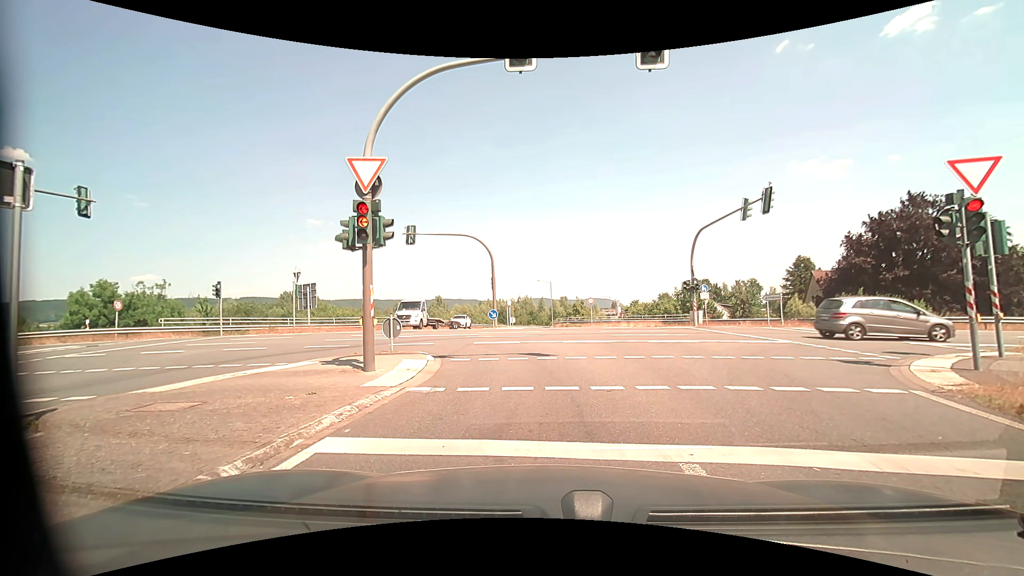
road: motorway_link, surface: asphalt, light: Day
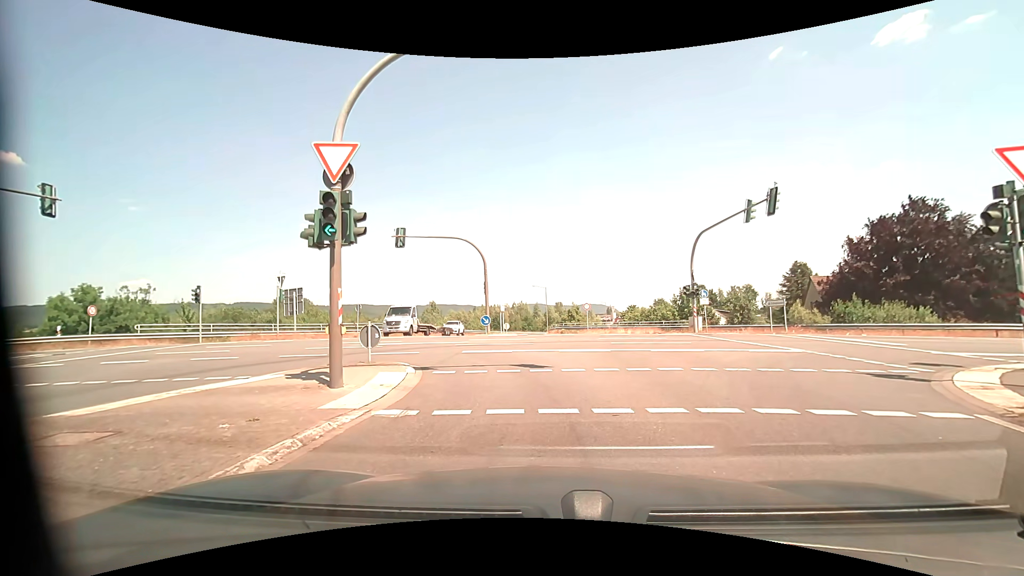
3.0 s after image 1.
(0.0, +1.4) m; 0°
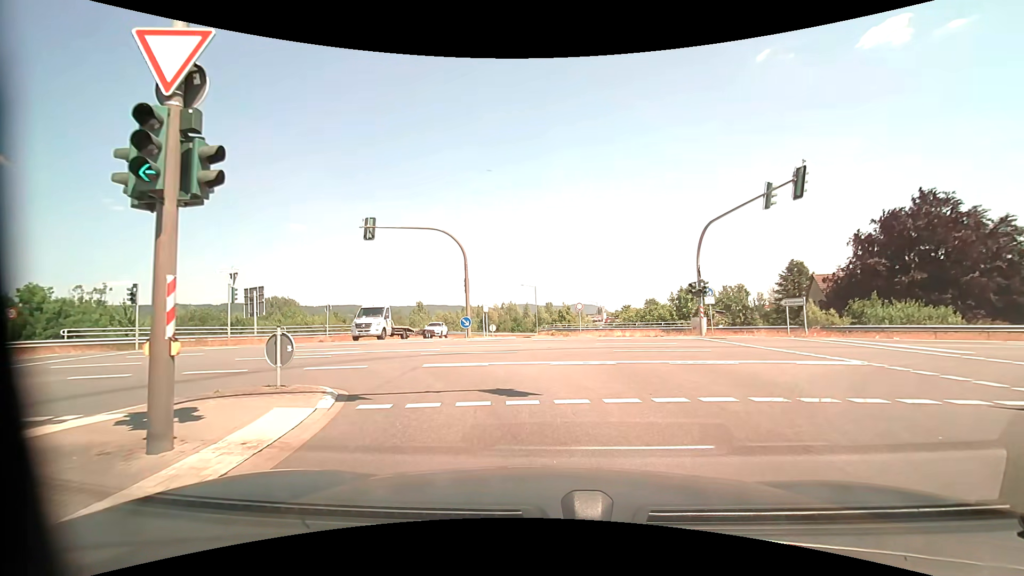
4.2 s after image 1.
(+0.1, +3.9) m; +2°
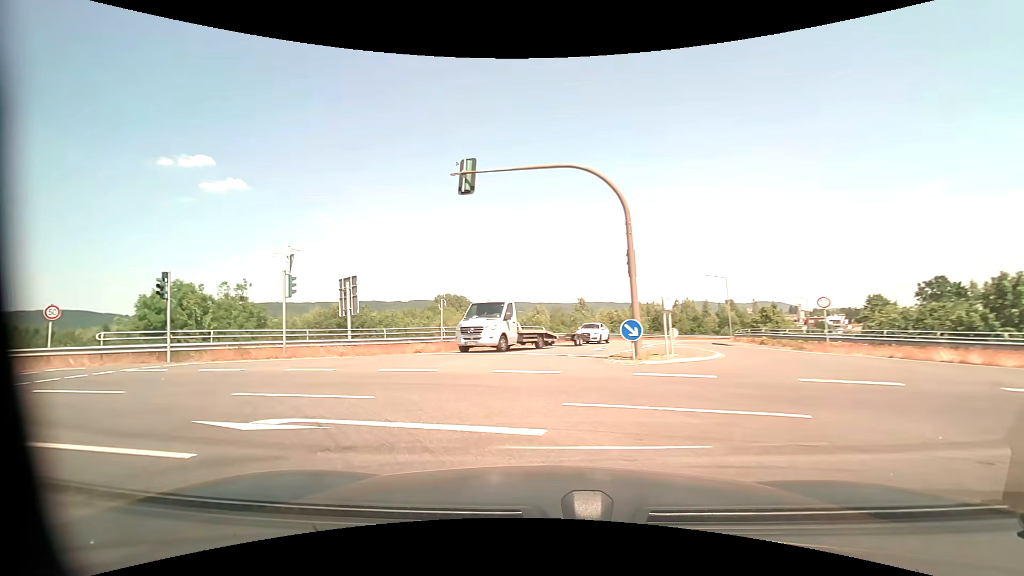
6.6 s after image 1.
(-1.2, +12.4) m; -17°
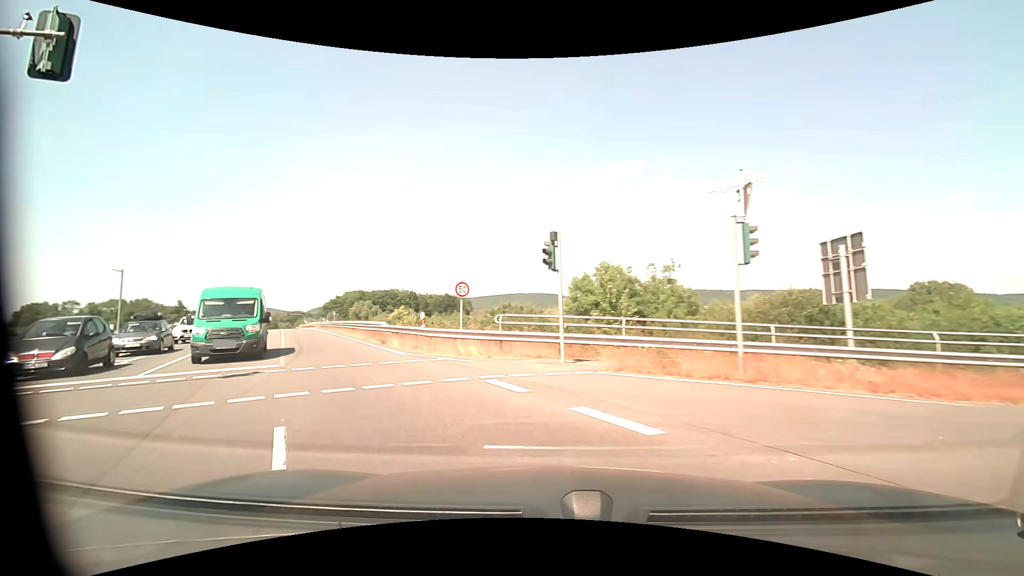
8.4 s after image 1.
(-4.2, +9.4) m; -49°
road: secondary
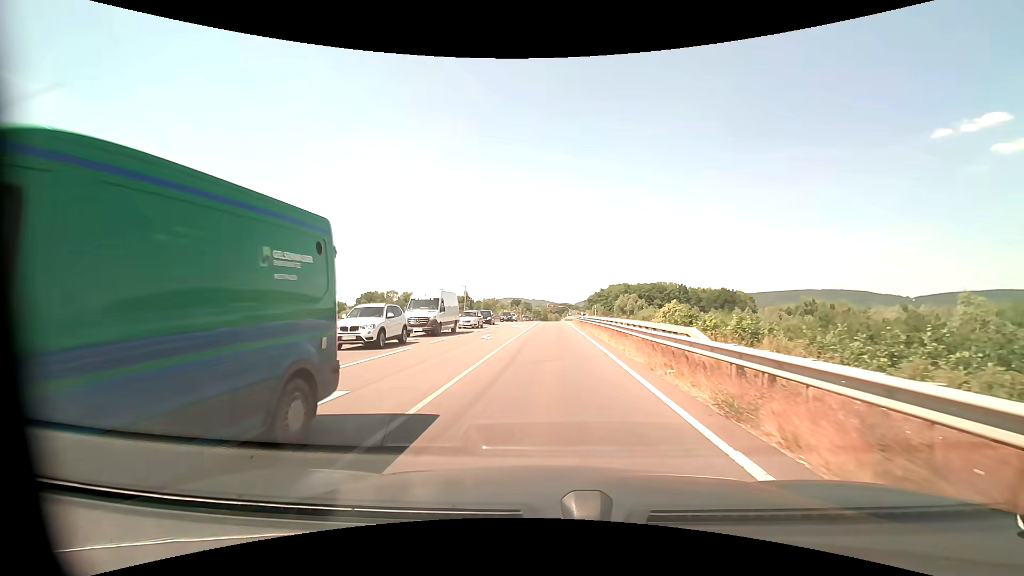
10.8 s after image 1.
(-5.1, +15.4) m; -30°
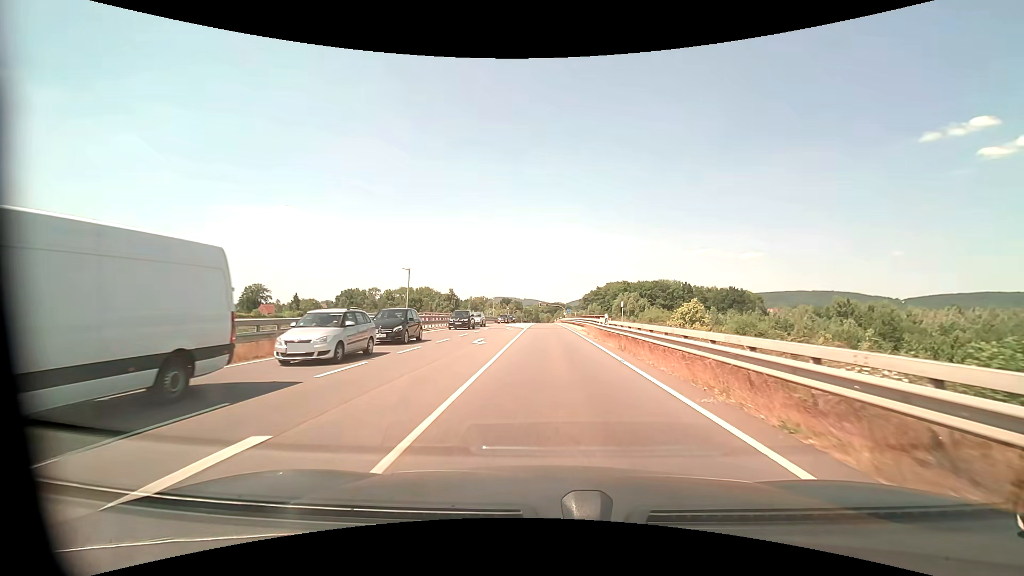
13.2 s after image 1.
(-0.2, +23.3) m; +1°
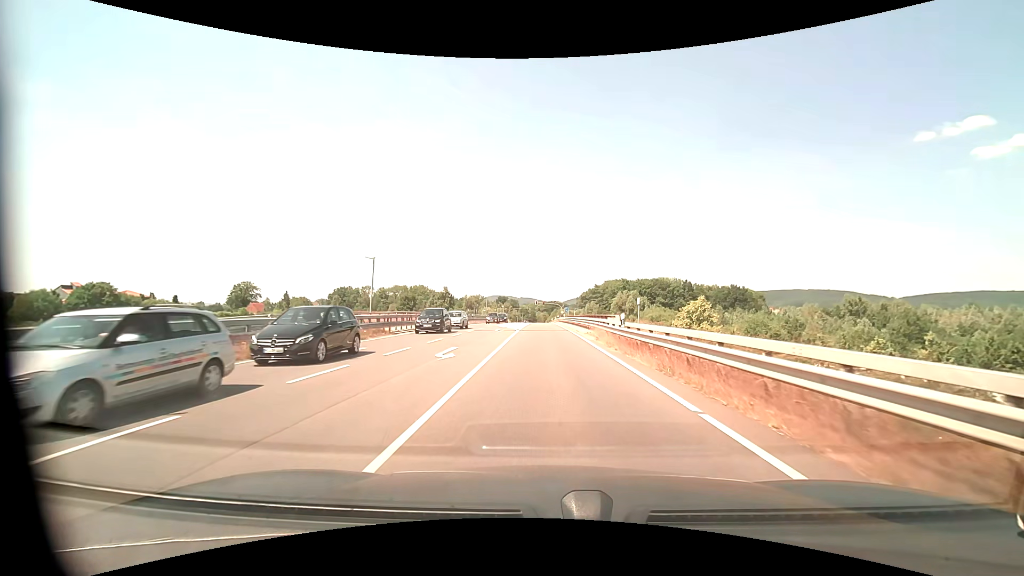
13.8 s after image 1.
(0.0, +7.0) m; 0°
(0, +10) (0, +20) (0, +30) (0, +40) (0, +50) (0, +60) (0, +70) (0, +80) (0, +90) (-1, +100) m
